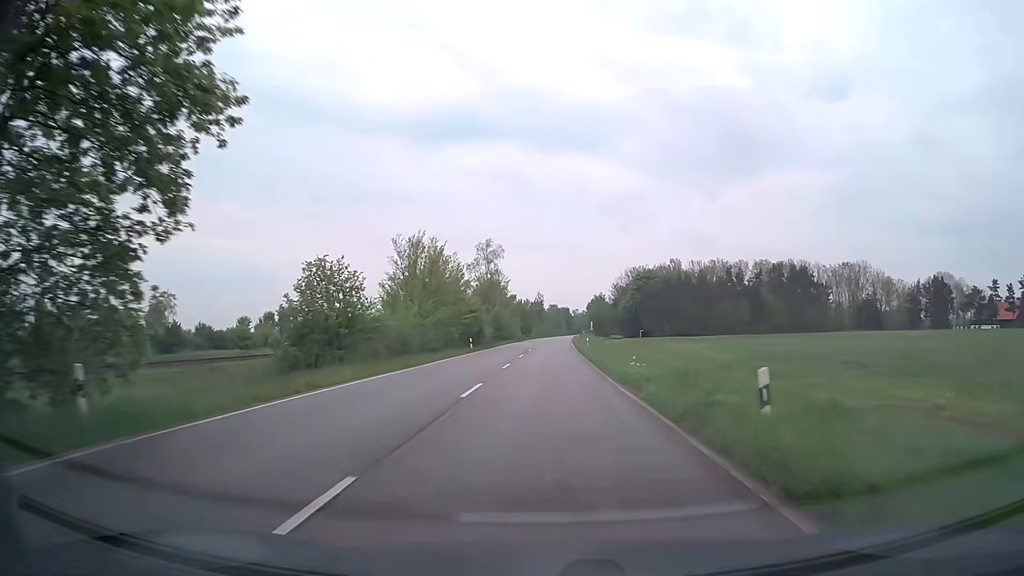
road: secondary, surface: asphalt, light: Day
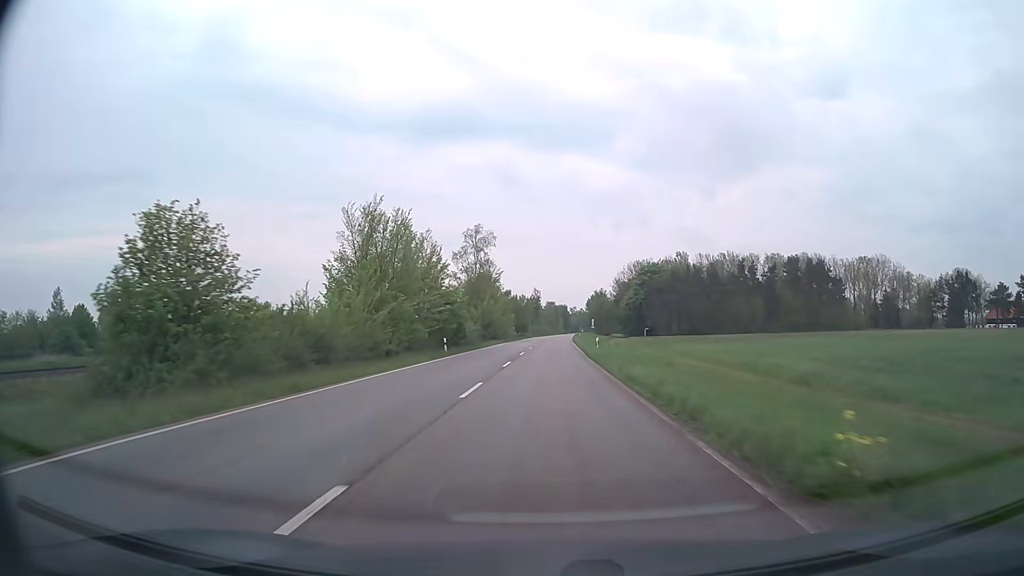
(-0.1, +12.4) m; 0°
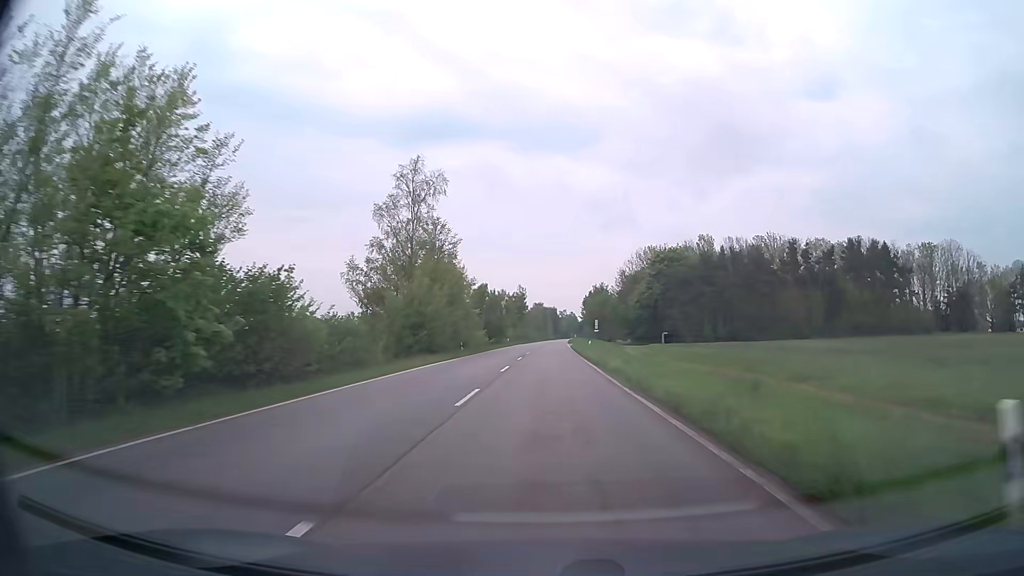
(+0.3, +37.1) m; +1°
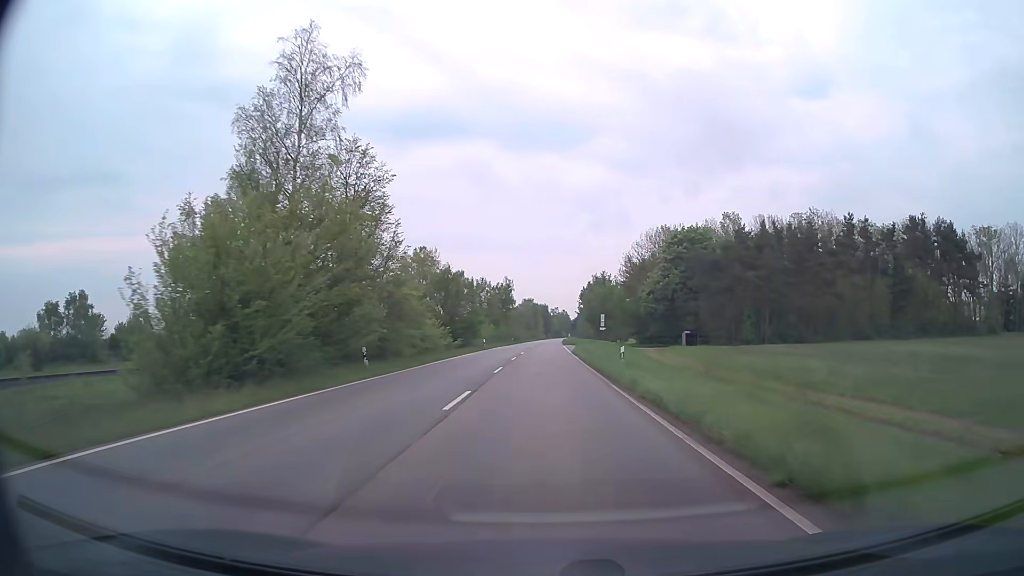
(+0.2, +24.6) m; +1°
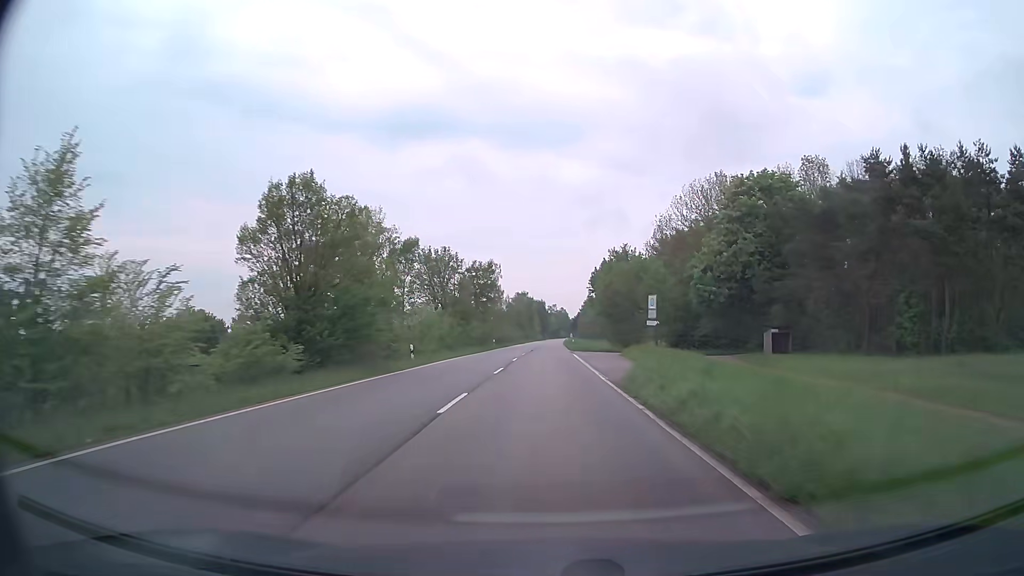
(+0.1, +36.5) m; 0°
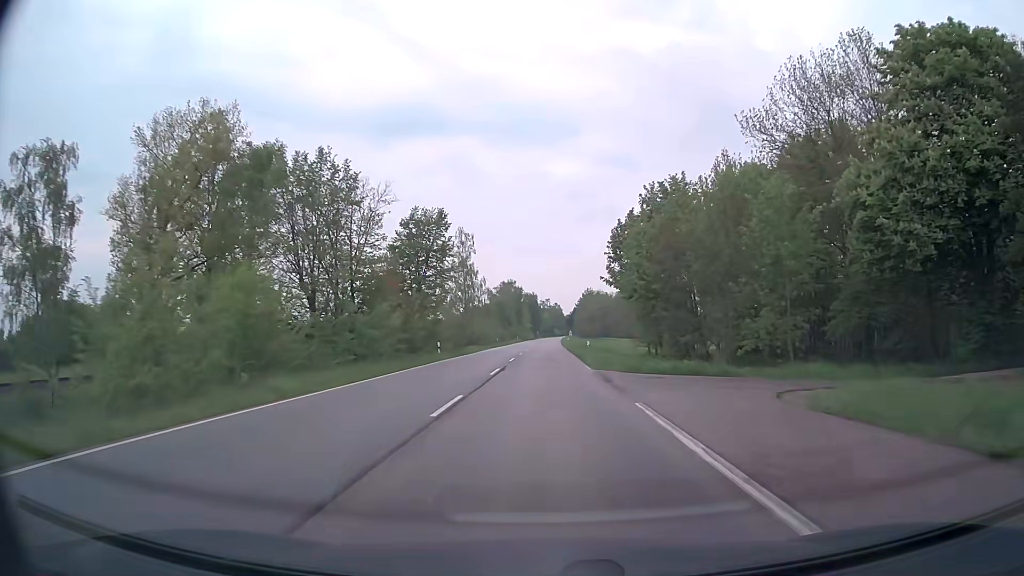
(+0.2, +36.5) m; +1°
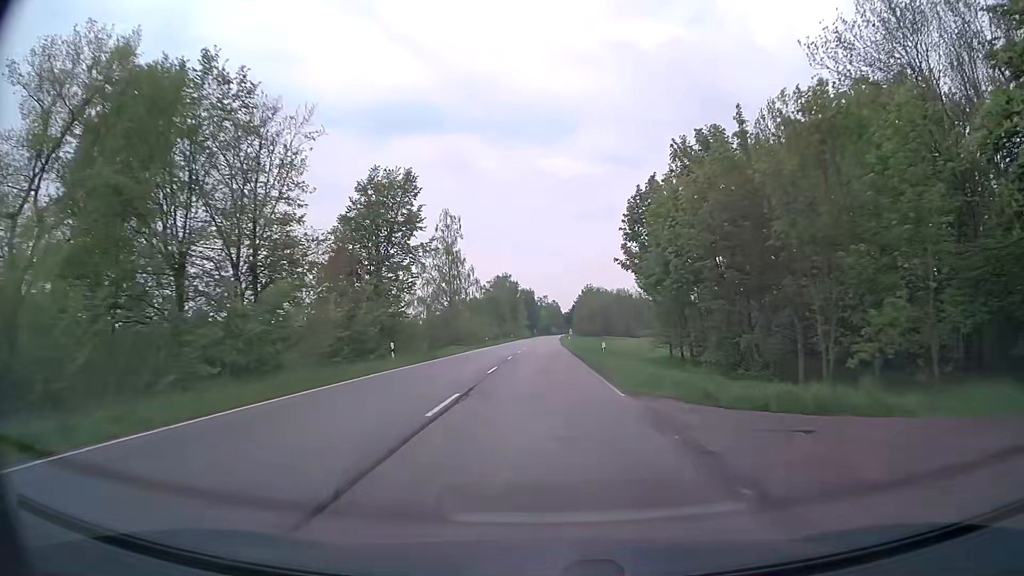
(0.0, +12.1) m; 0°
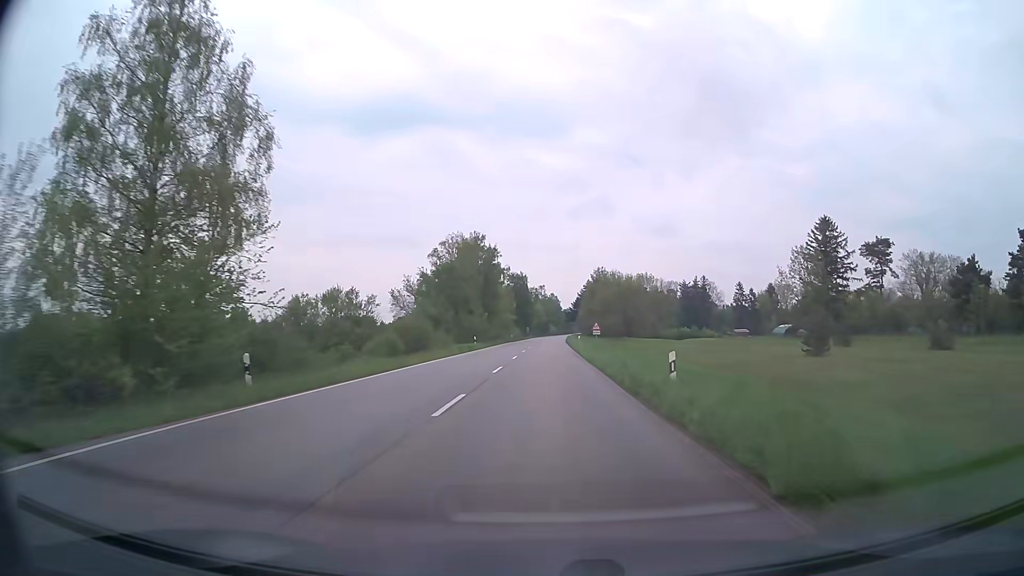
(+0.1, +60.1) m; 0°
(0, +10) (0, +20) (0, +30) (0, +40) (0, +50) (+1, +60) (+1, +70) (+1, +80) (+1, +90) (+1, +100) m
